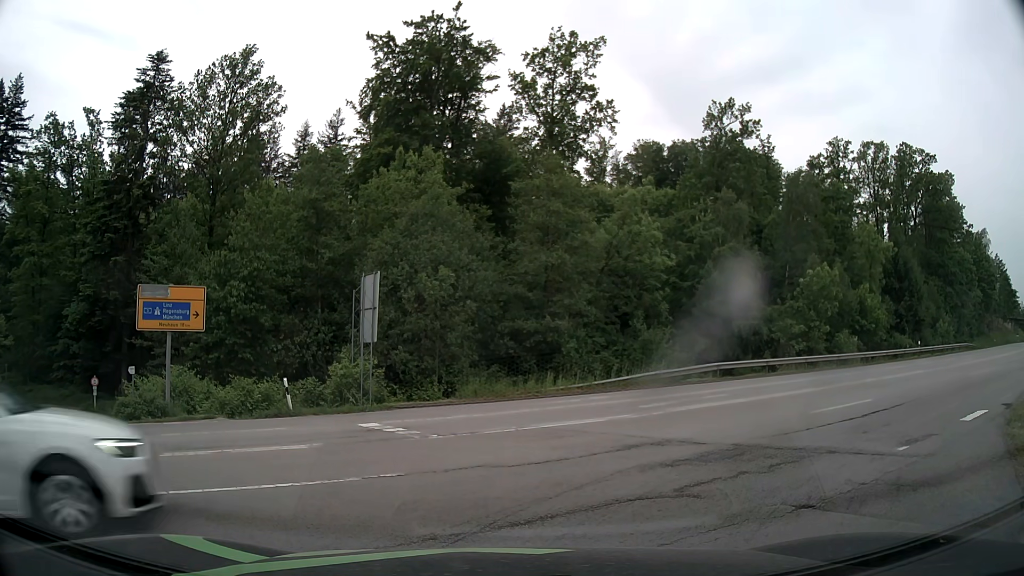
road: residential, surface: asphalt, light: Day
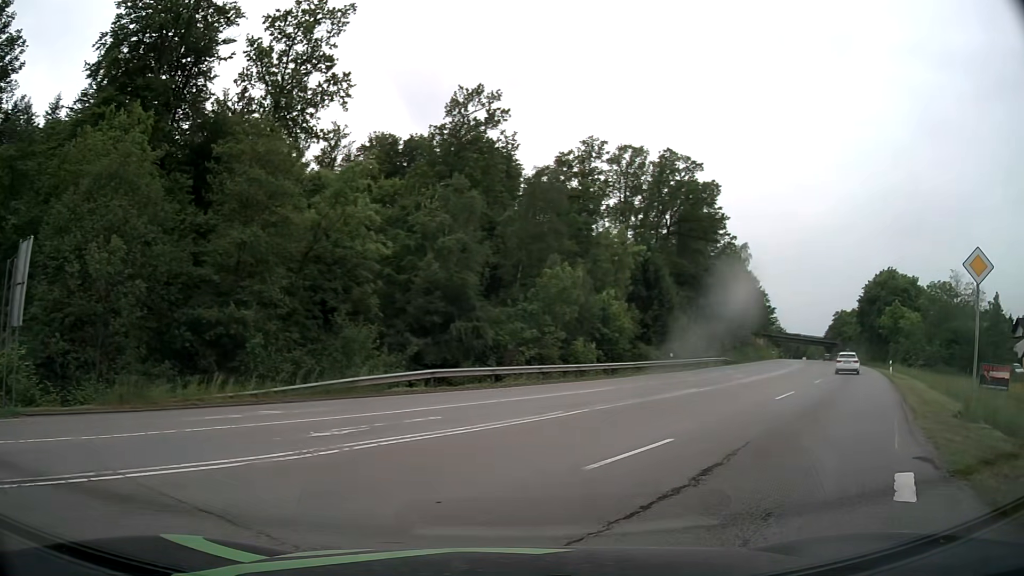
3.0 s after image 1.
(+1.2, +5.8) m; +26°
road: secondary
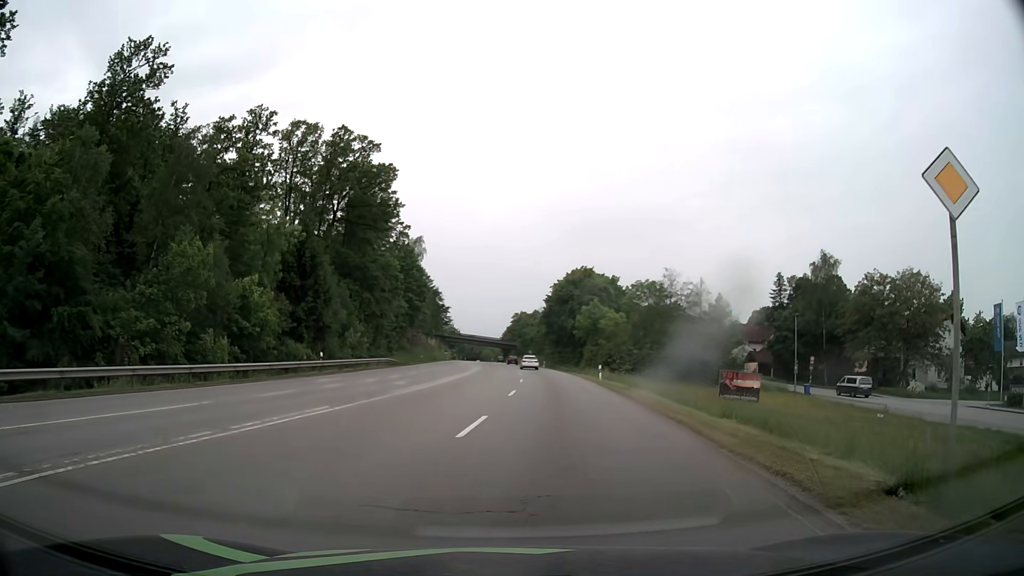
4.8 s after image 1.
(+2.6, +8.8) m; +29°
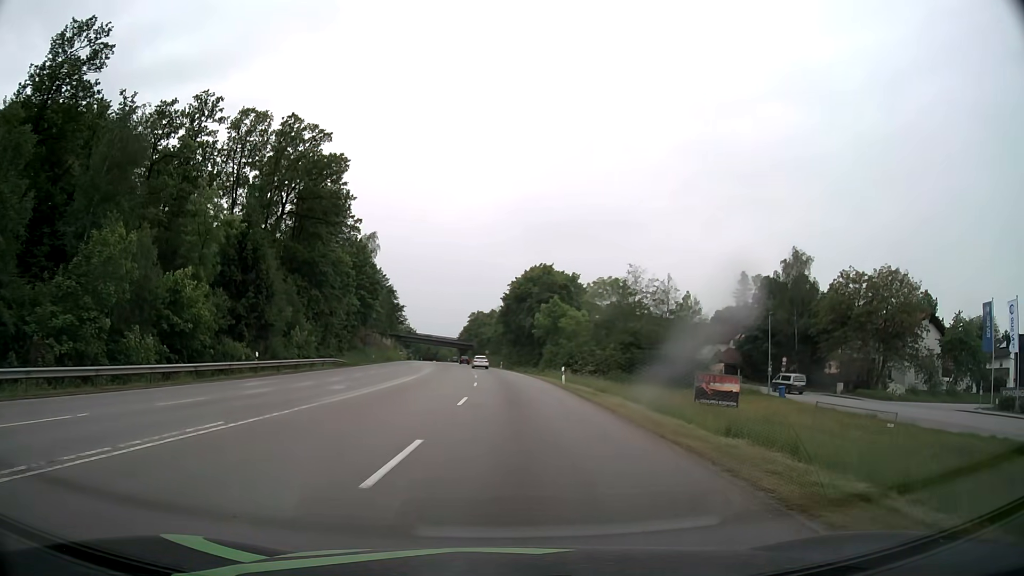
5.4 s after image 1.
(+0.1, +4.1) m; +3°
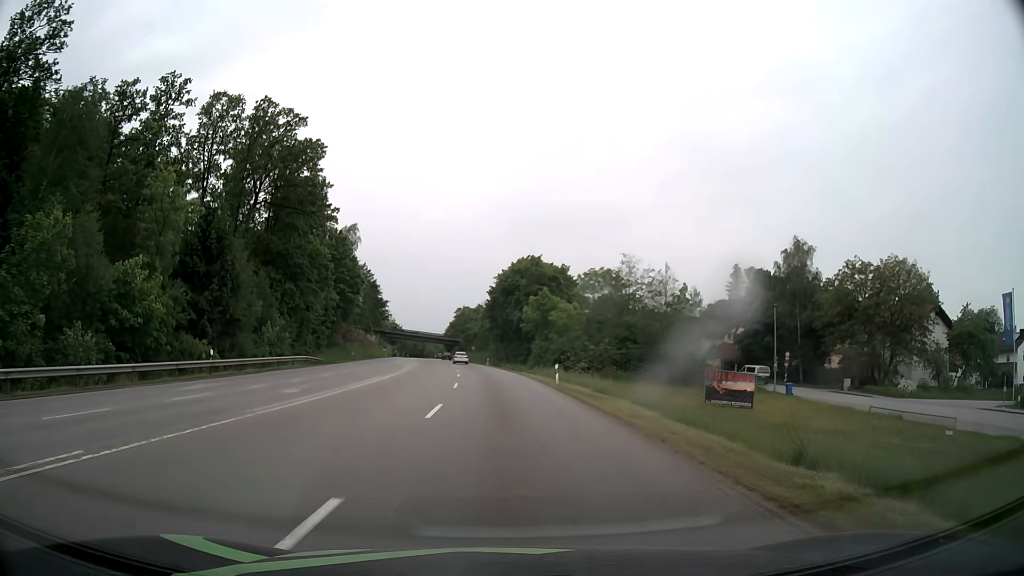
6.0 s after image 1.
(+0.1, +4.6) m; +2°
